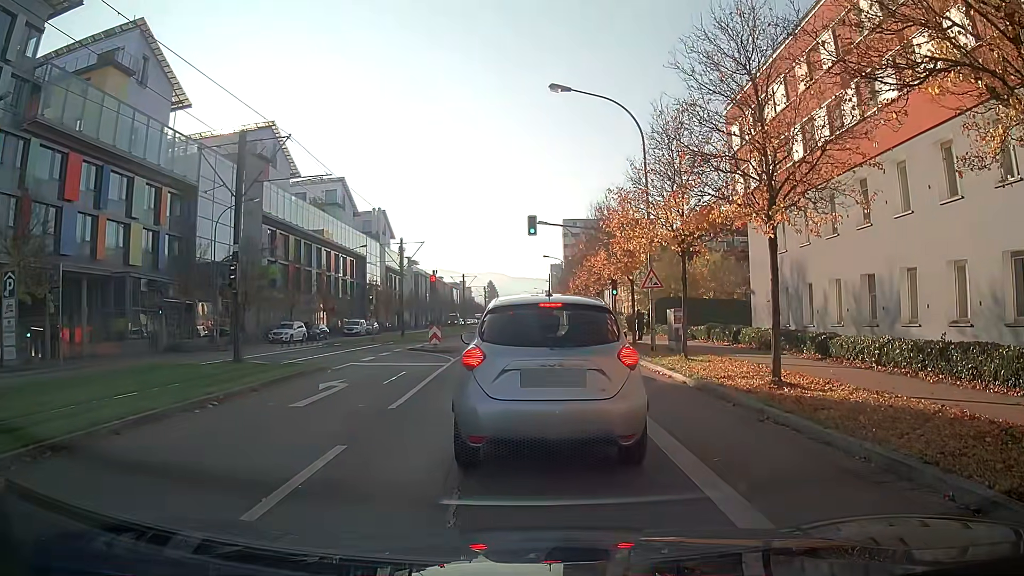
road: secondary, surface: asphalt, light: Day
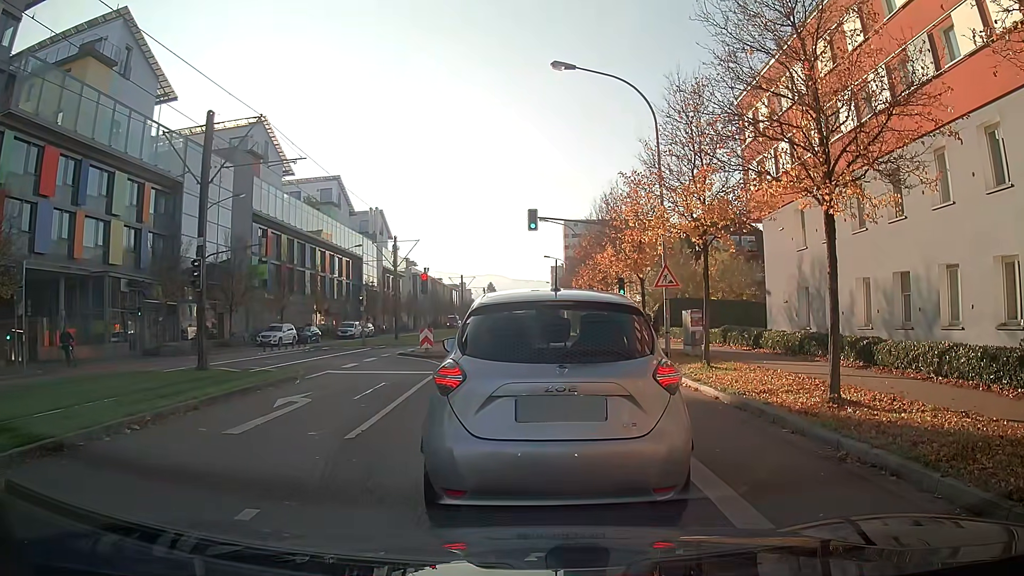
(0.0, +2.3) m; 0°
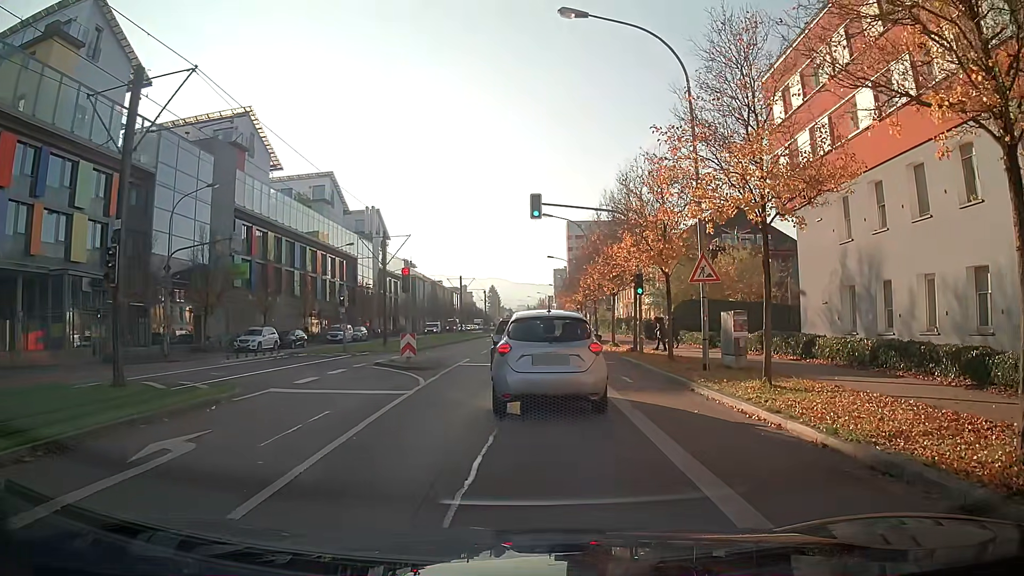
(+0.1, +4.7) m; +2°
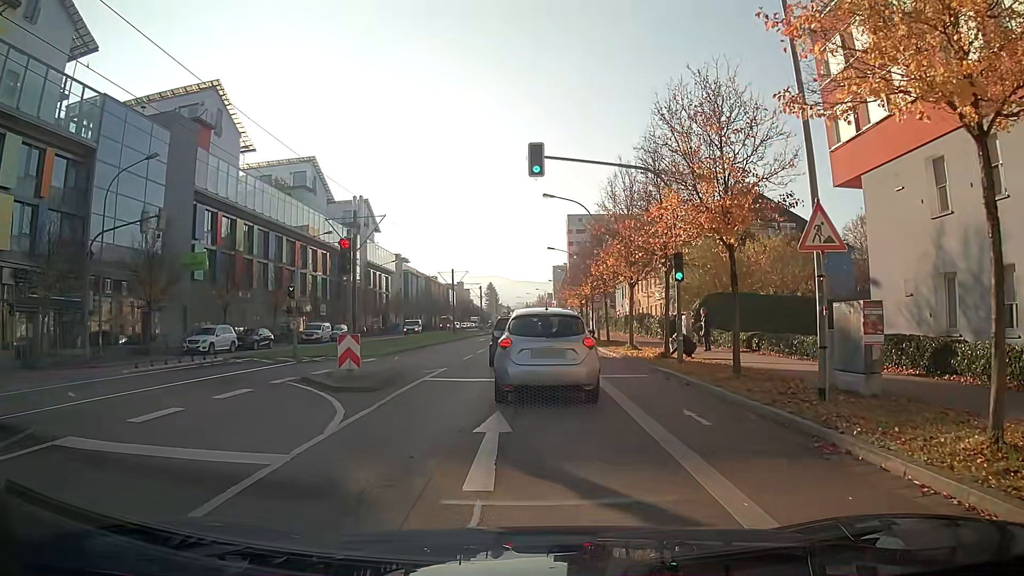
(-0.1, +7.3) m; -1°
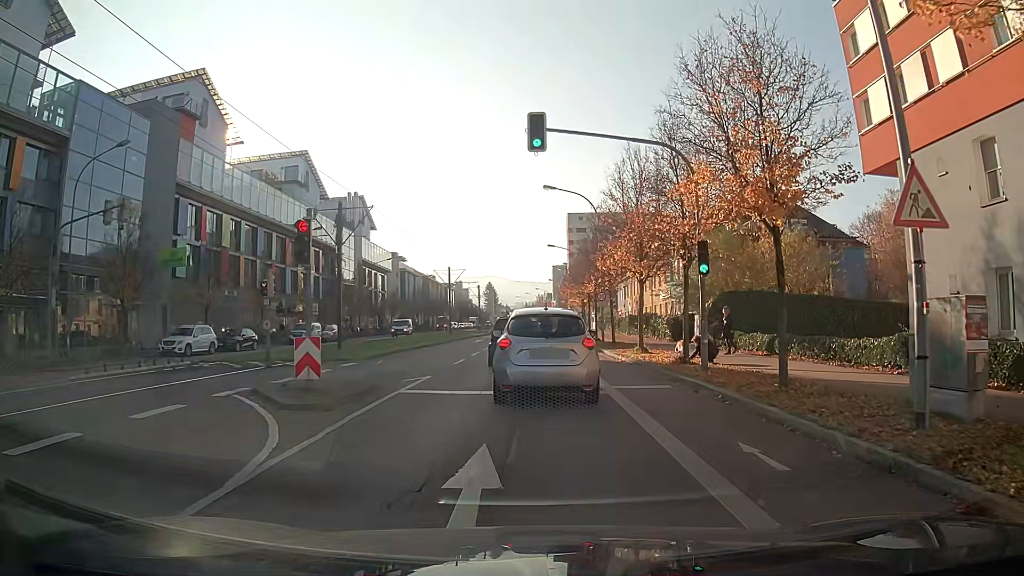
(0.0, +2.9) m; 0°
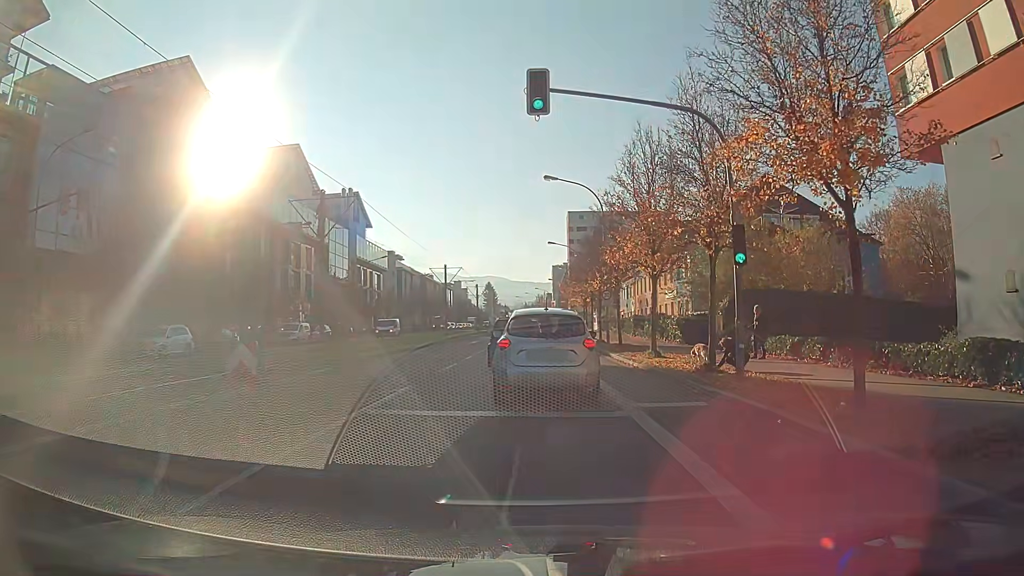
(0.0, +3.0) m; 0°
